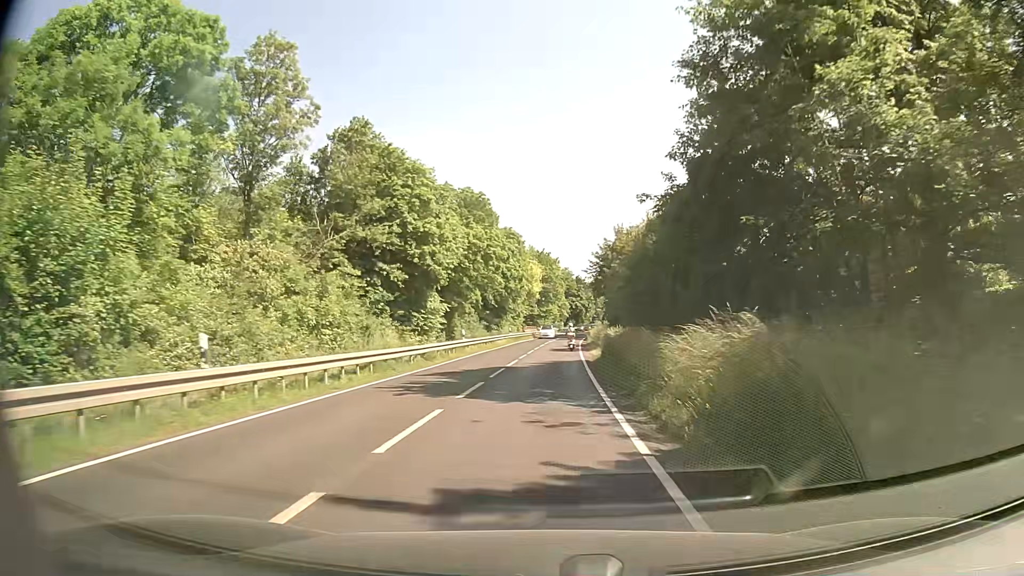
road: secondary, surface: asphalt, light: Day
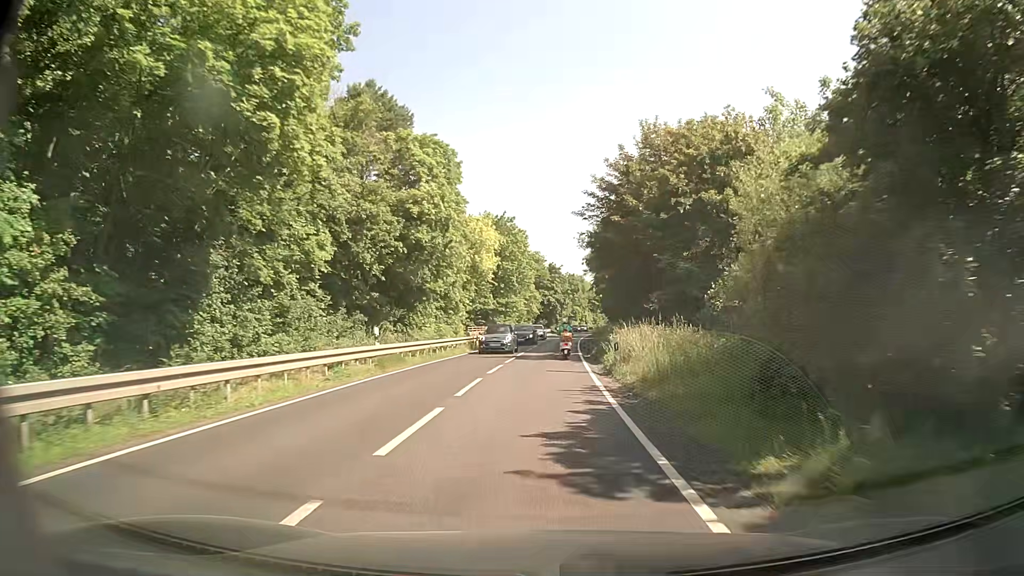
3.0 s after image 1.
(+0.8, +42.4) m; +3°
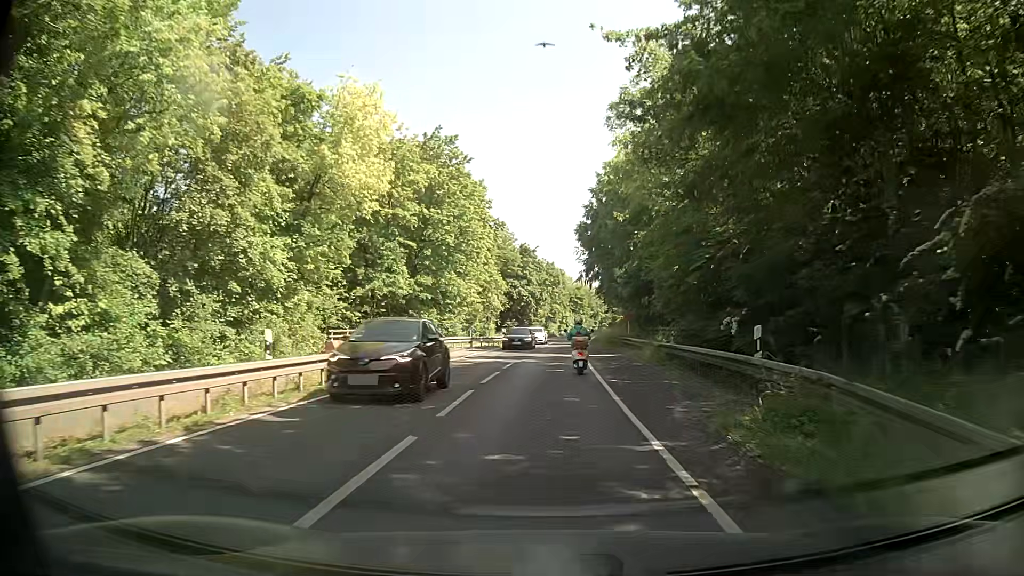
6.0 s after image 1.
(+0.7, +38.4) m; +1°
(0, +10) (0, +20) (+1, +30) (+1, +40) (+2, +50) (+3, +60) (+4, +70) (+5, +80) (+6, +90) (+7, +100) m
